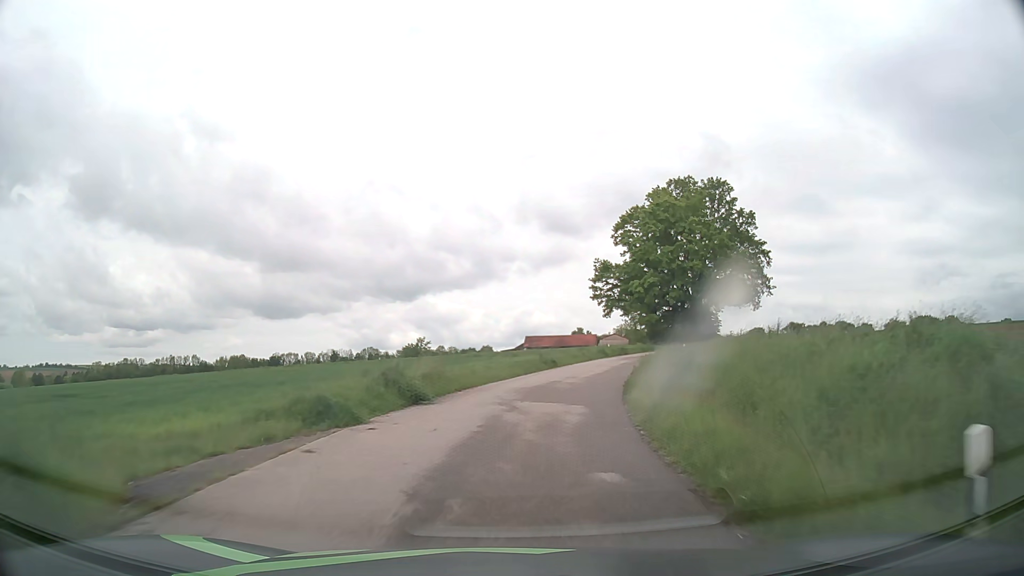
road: unclassified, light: Day
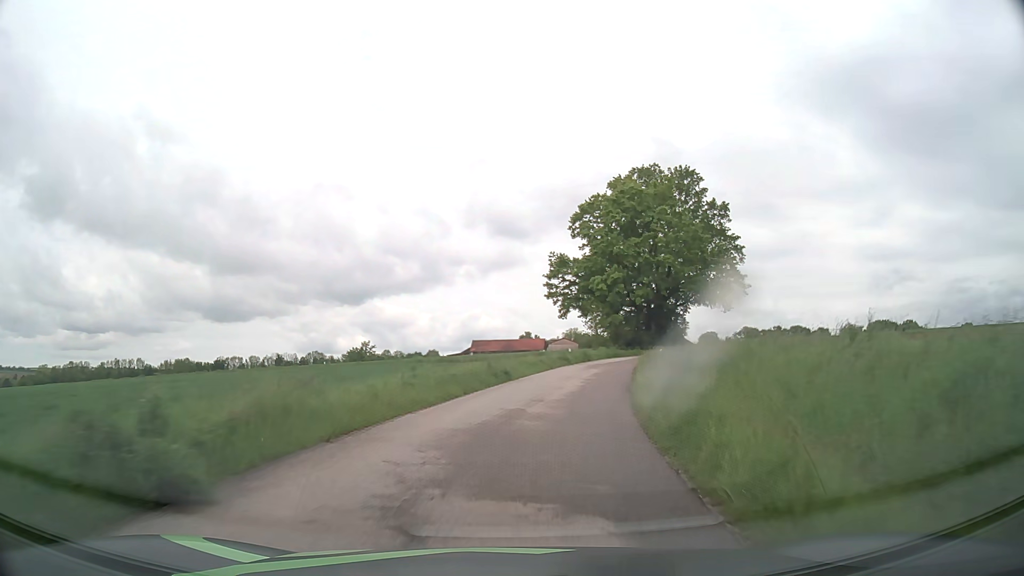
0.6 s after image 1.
(+0.3, +9.1) m; +4°
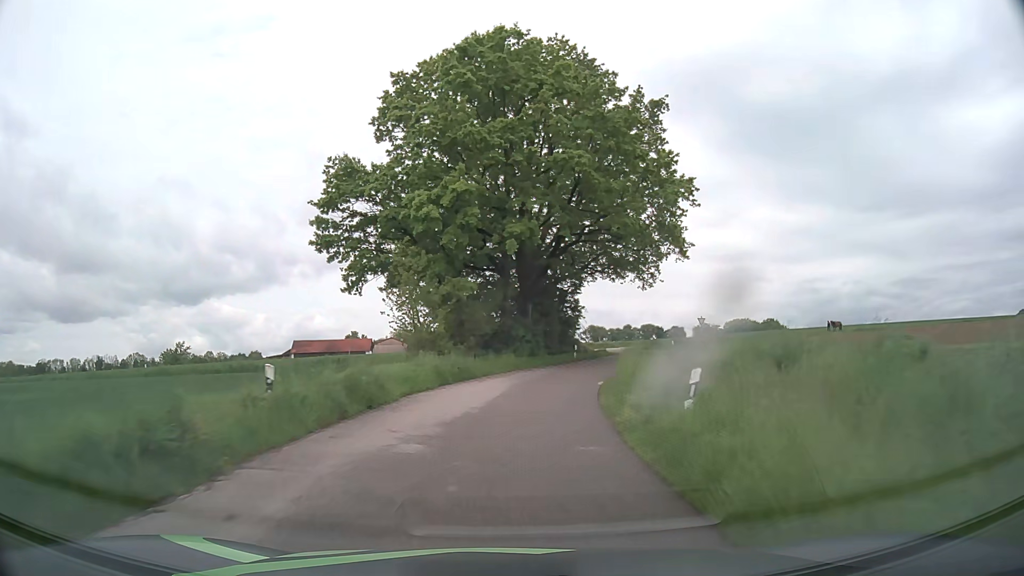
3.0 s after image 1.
(+5.3, +35.7) m; +15°
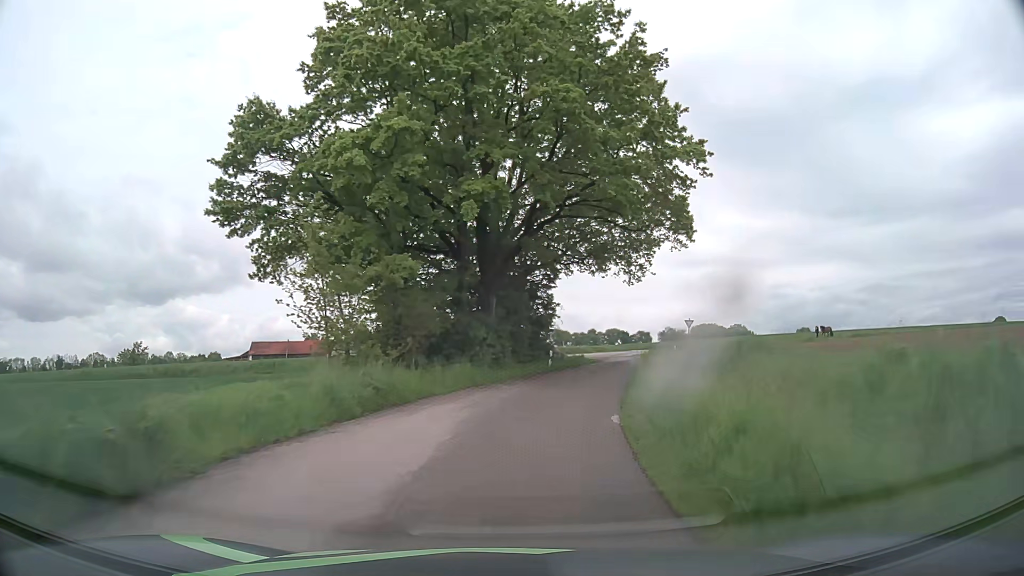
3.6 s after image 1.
(+0.2, +8.4) m; +2°
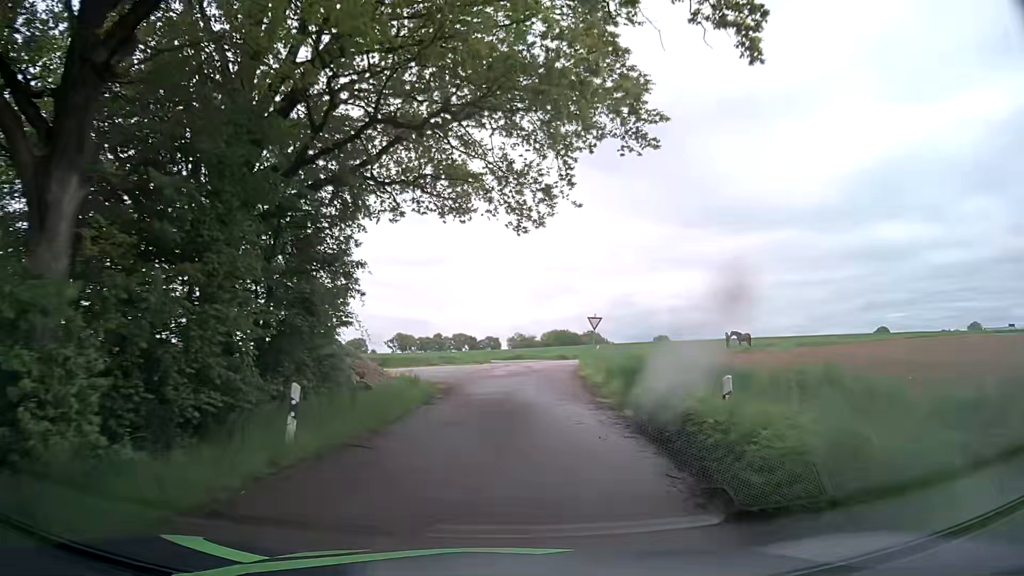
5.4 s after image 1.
(+2.6, +22.0) m; +14°
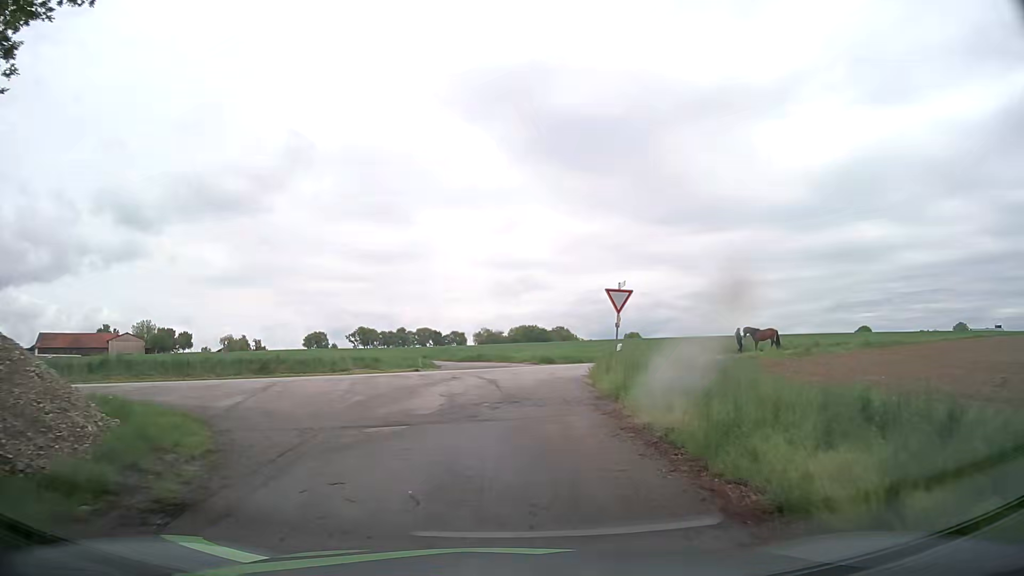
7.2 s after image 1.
(+0.5, +17.2) m; +2°
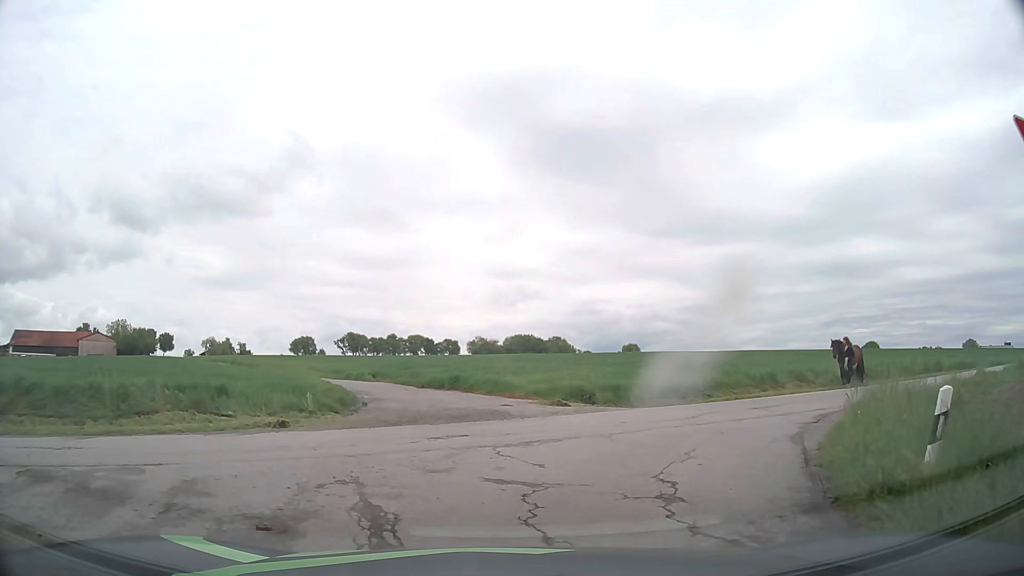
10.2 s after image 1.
(+0.2, +16.4) m; +1°
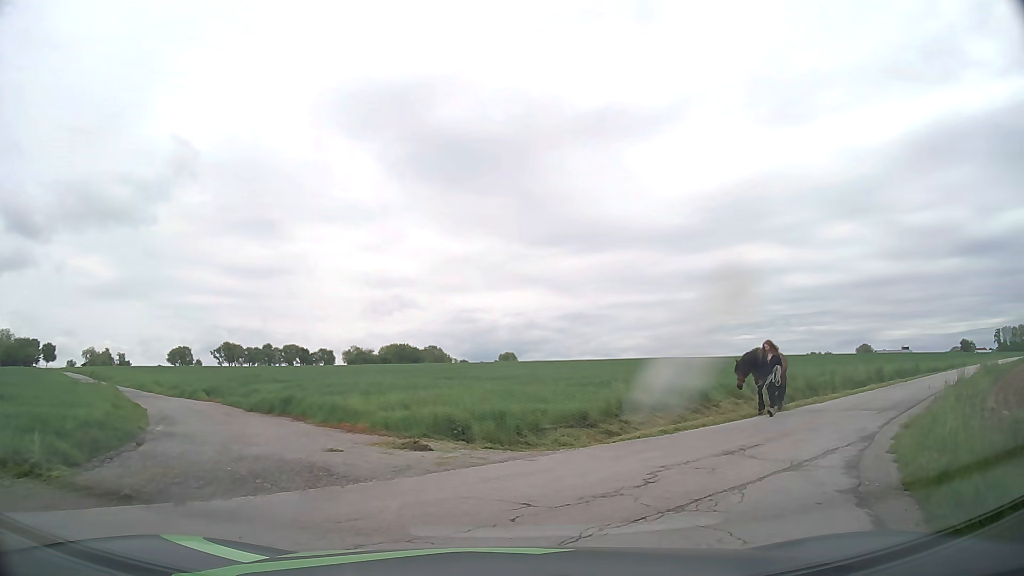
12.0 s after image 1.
(+0.4, +5.5) m; +11°
(+3, +9) (+9, +18) (+16, +25) (+23, +31) (+31, +37) (+39, +43) (+48, +49) (+56, +54) (+65, +59) (+73, +65) m
